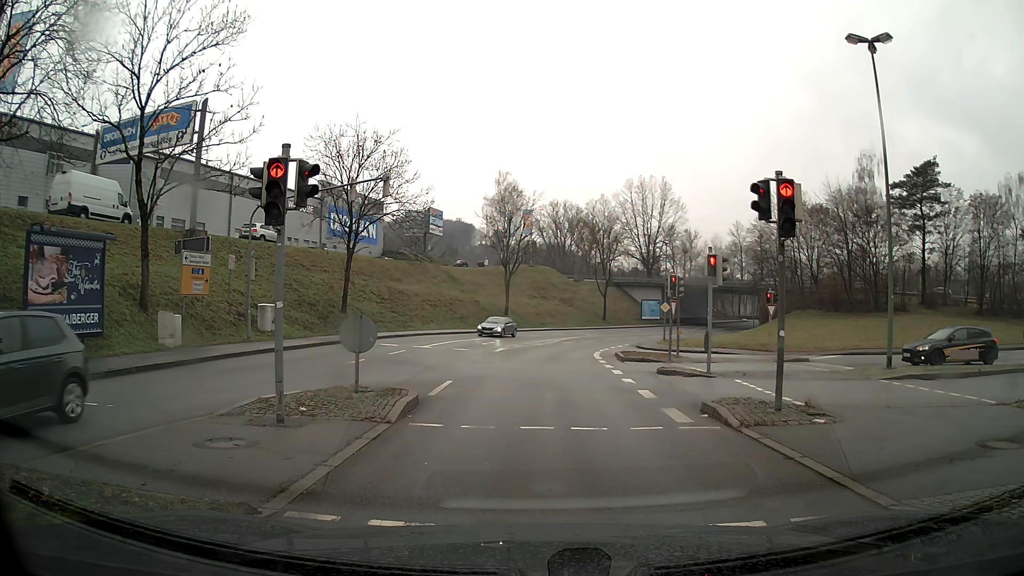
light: Day
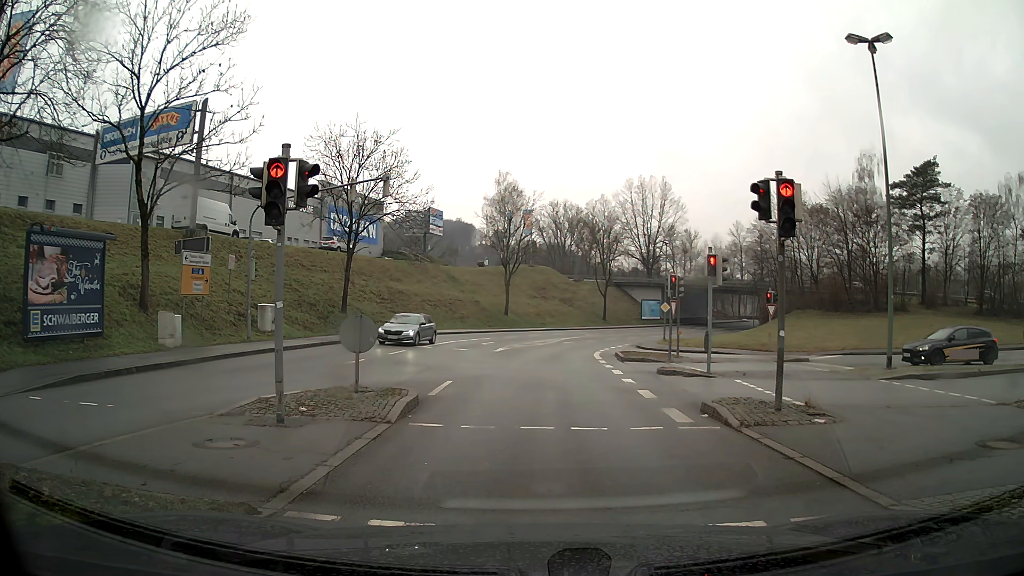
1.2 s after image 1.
(0.0, 0.0) m; 0°
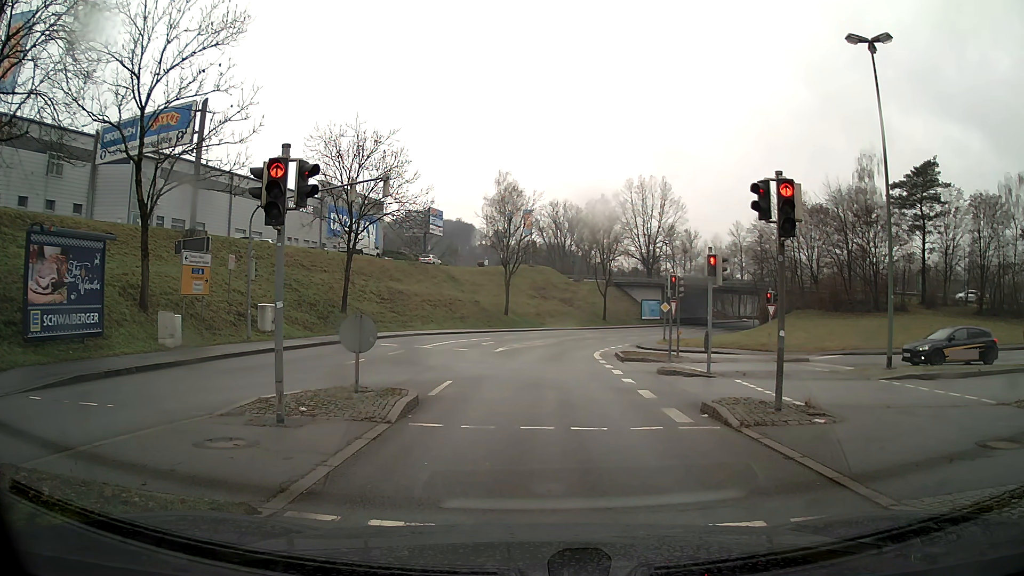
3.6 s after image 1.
(0.0, 0.0) m; 0°
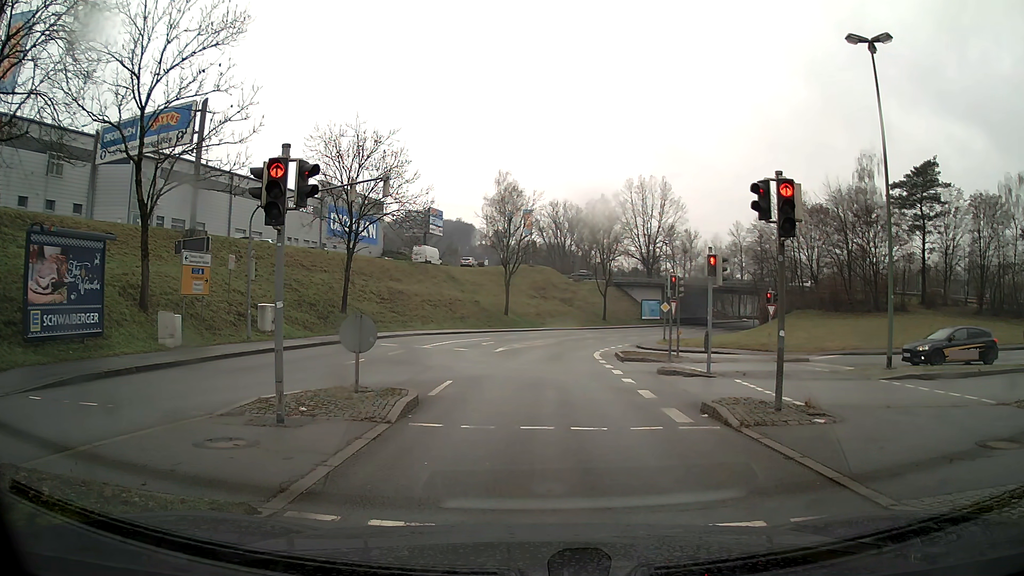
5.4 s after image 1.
(0.0, 0.0) m; 0°
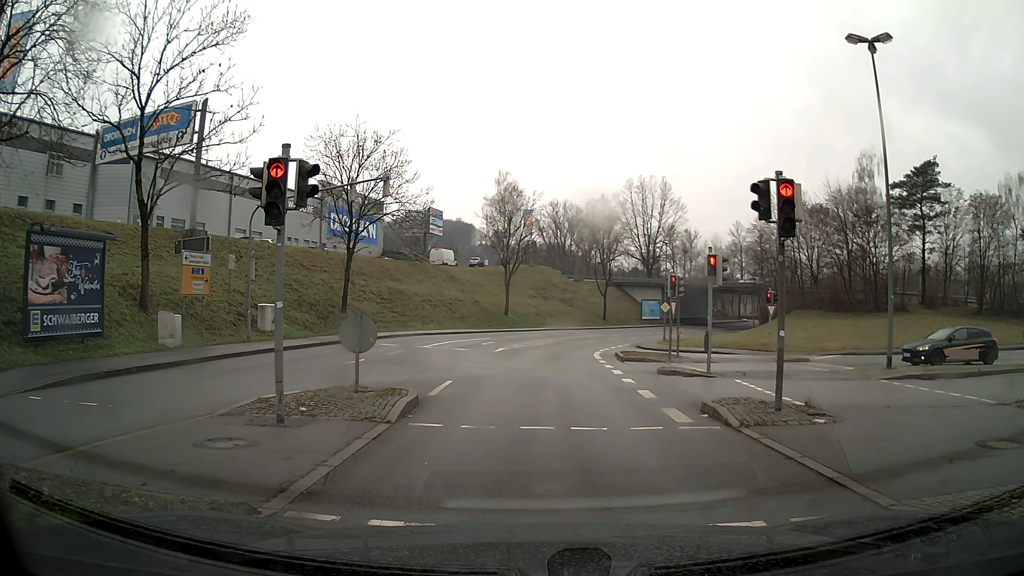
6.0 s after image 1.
(0.0, 0.0) m; 0°
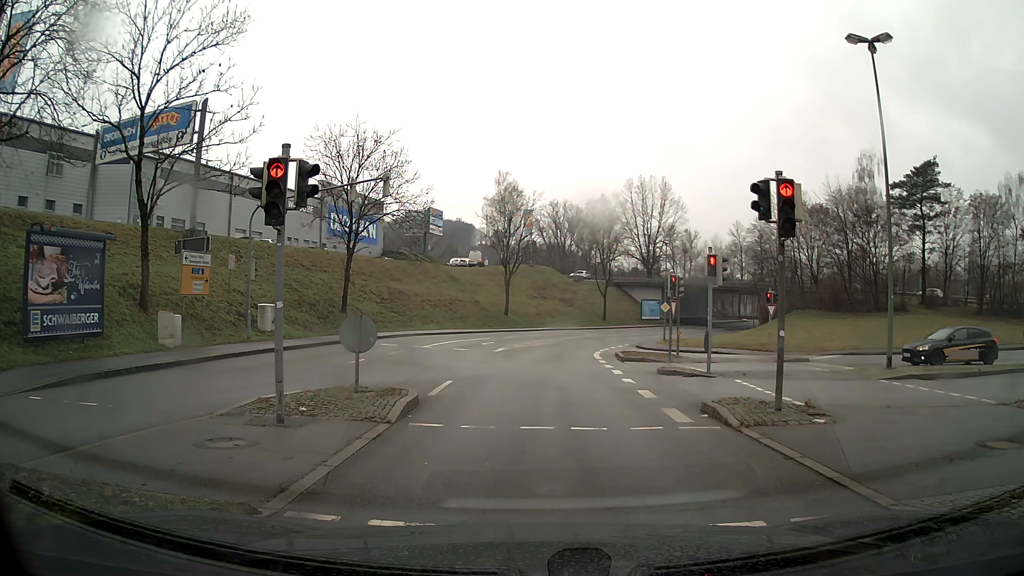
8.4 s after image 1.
(0.0, 0.0) m; 0°
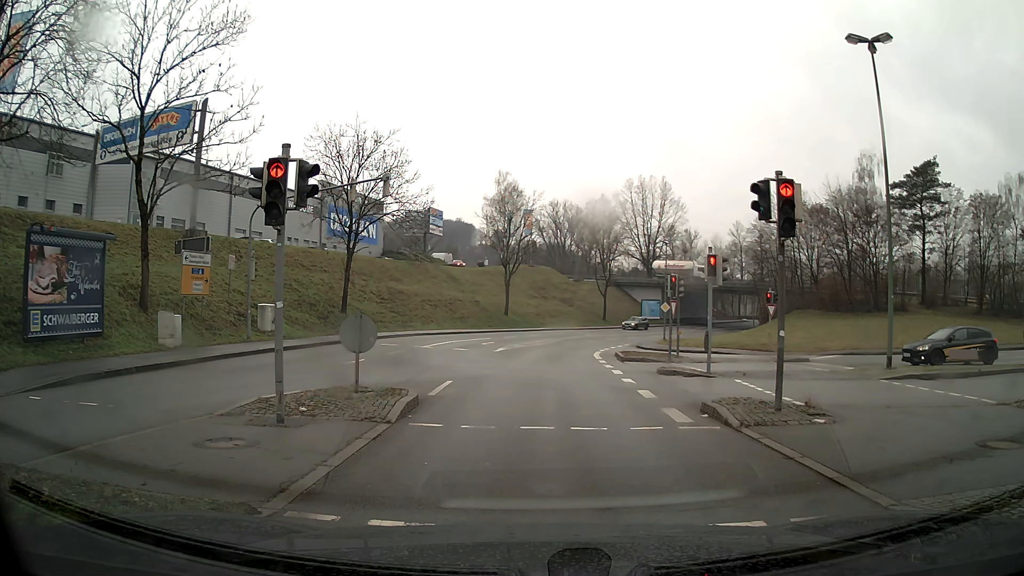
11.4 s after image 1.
(0.0, 0.0) m; 0°
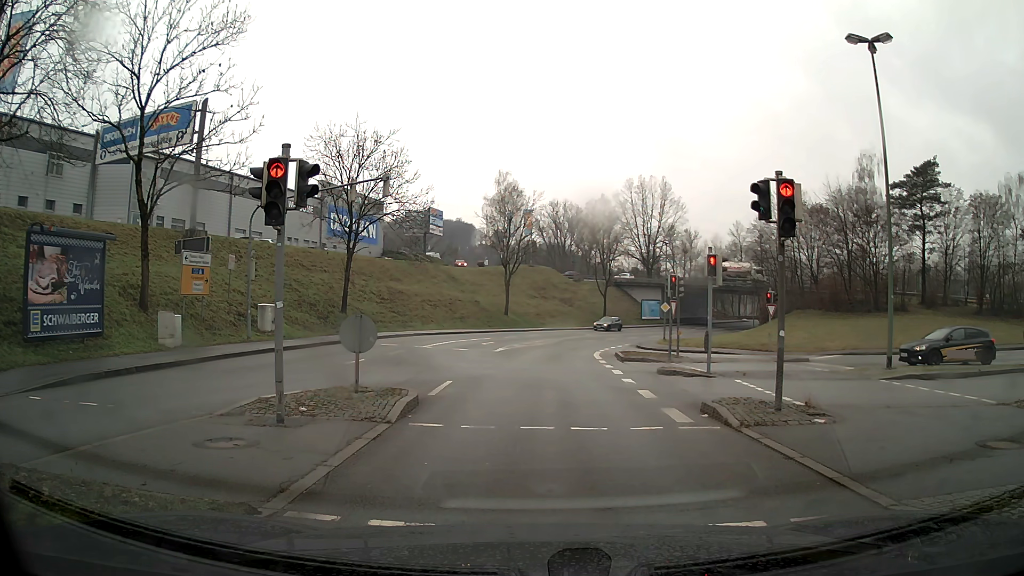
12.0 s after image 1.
(0.0, 0.0) m; 0°
(0, +10) (+1, +20) (+2, +30) (+3, +40) (+6, +49) (+10, +59) (+15, +67) (+21, +75) (+27, +83) (+34, +91) m
